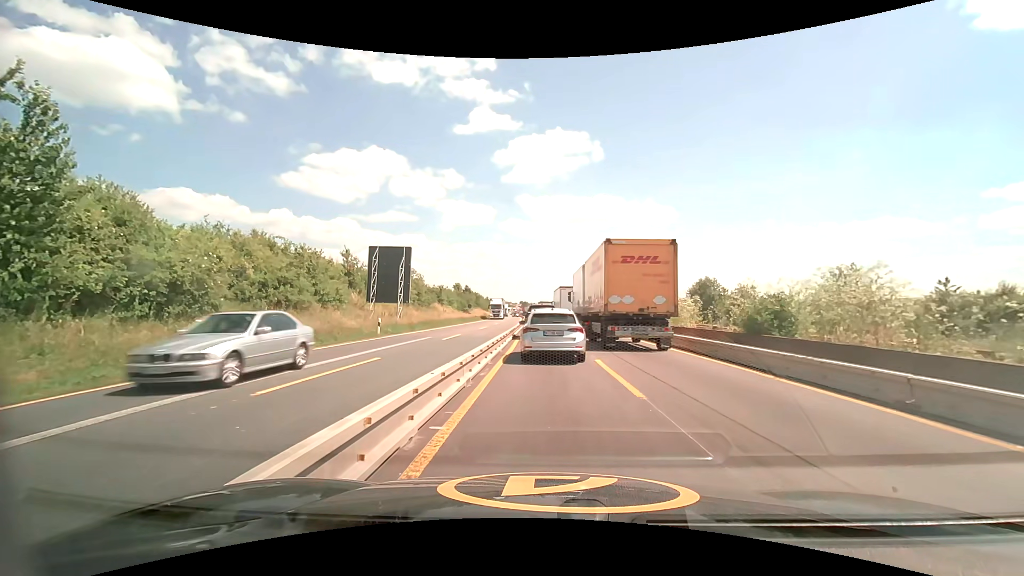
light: Day
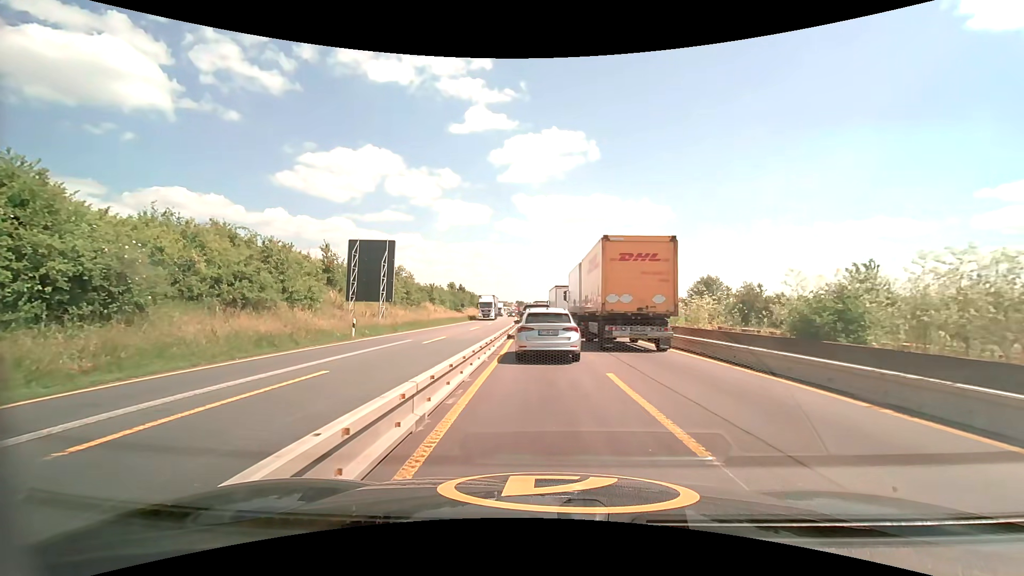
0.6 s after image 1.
(0.0, +3.4) m; 0°
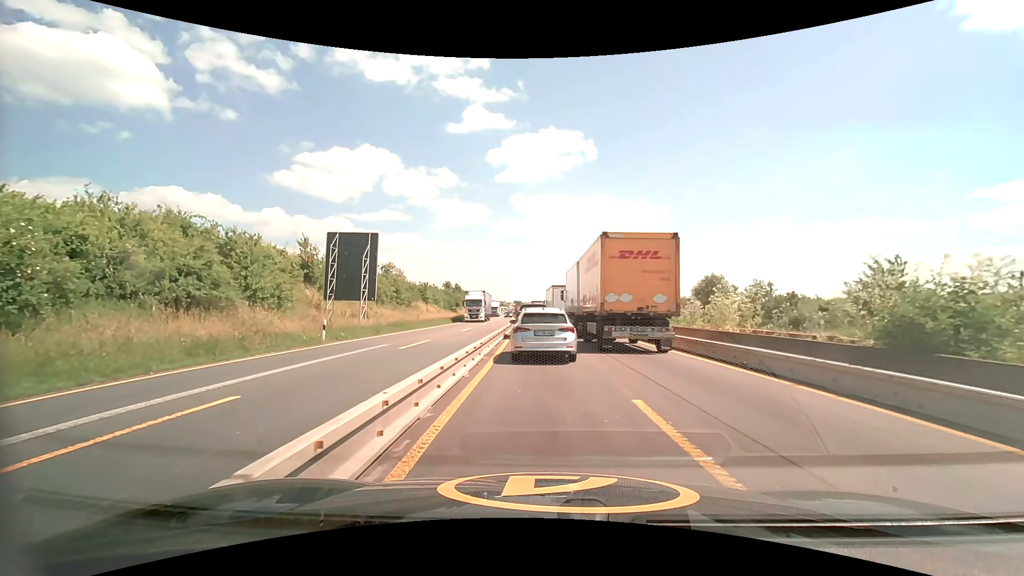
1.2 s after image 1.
(0.0, +3.3) m; 0°
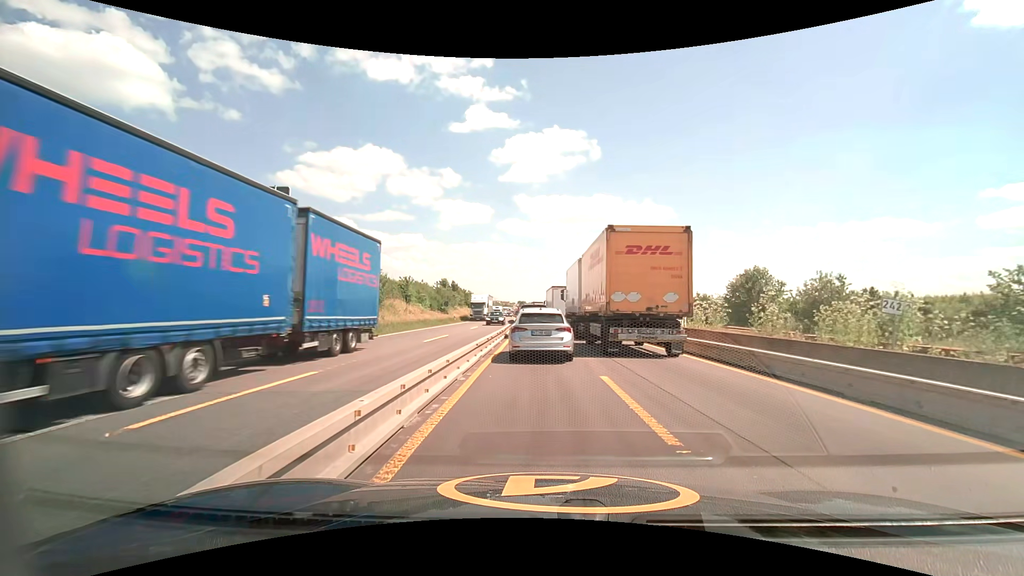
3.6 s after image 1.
(0.0, +12.4) m; 0°
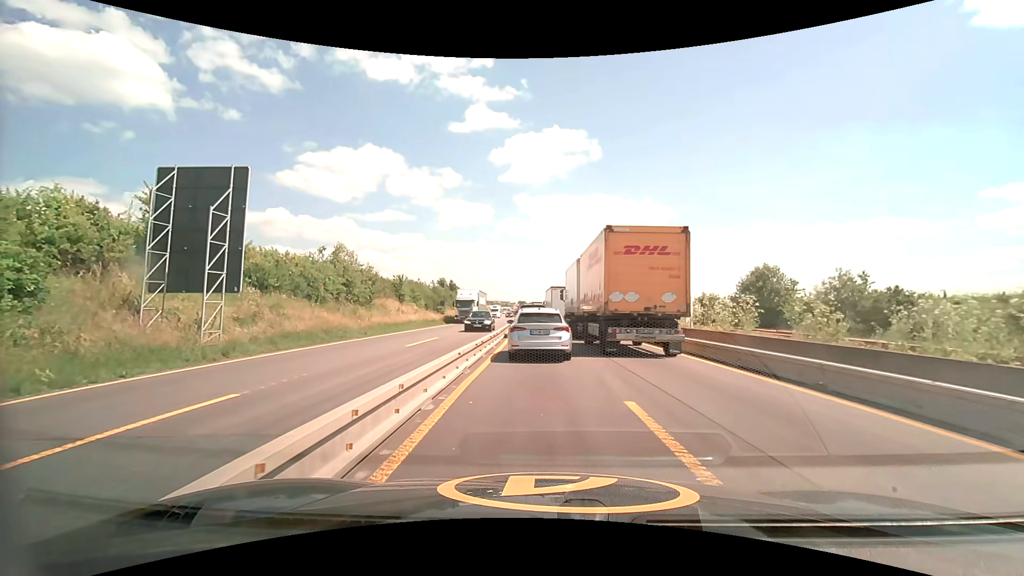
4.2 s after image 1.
(0.0, +3.0) m; 0°
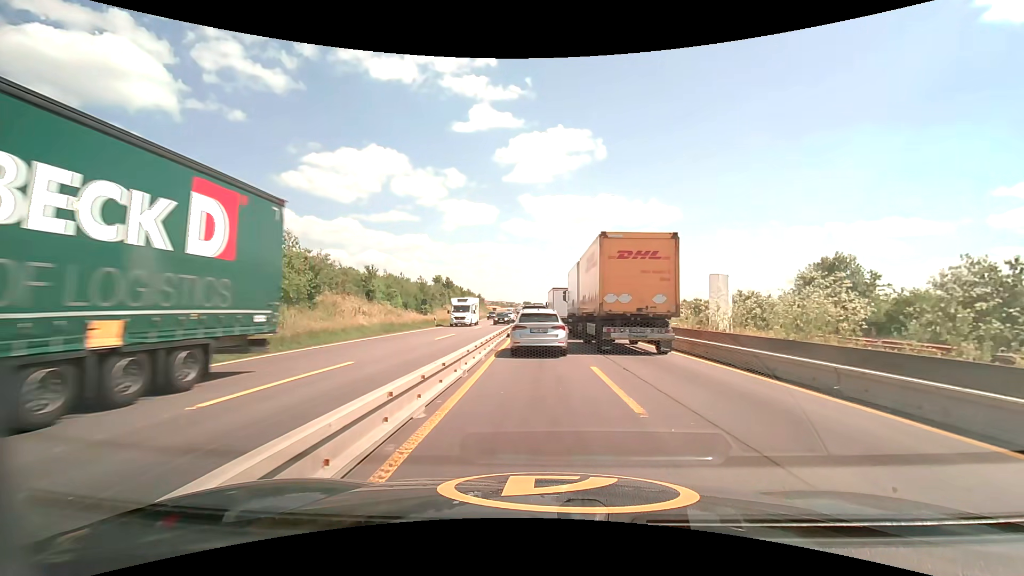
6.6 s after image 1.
(0.0, +12.6) m; 0°
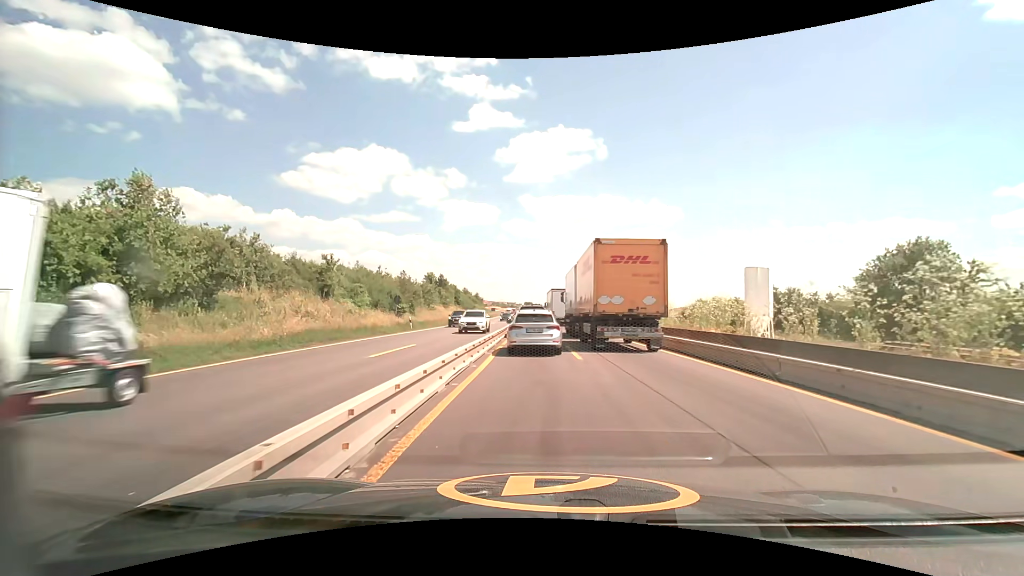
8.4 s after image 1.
(0.0, +10.0) m; 0°
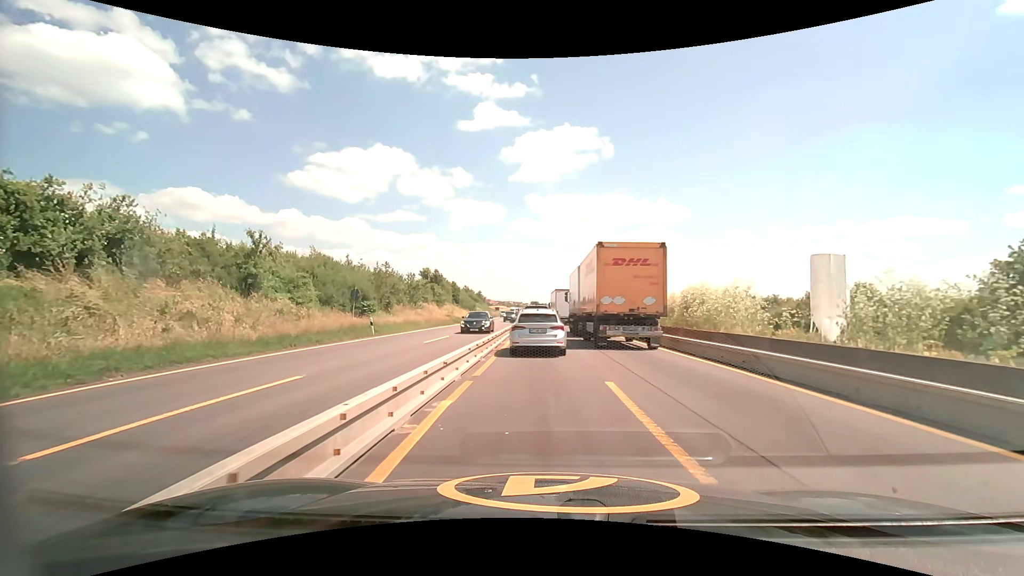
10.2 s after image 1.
(-0.1, +10.8) m; -1°
(0, +10) (0, +20) (0, +30) (-1, +40) (-1, +50) (-1, +60) (-1, +70) (-1, +80) (-1, +90) (-2, +100) m
